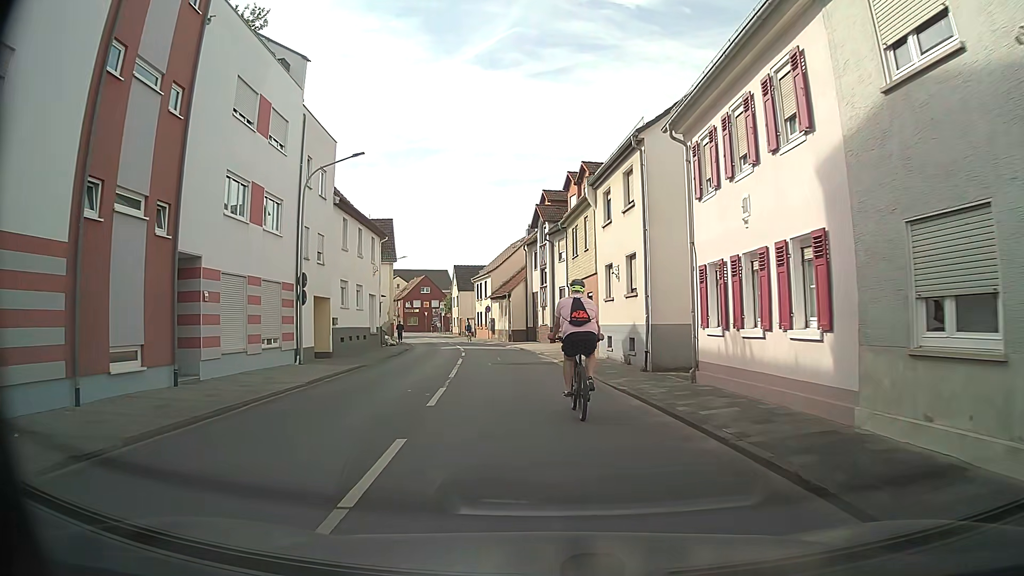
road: tertiary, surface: asphalt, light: Day
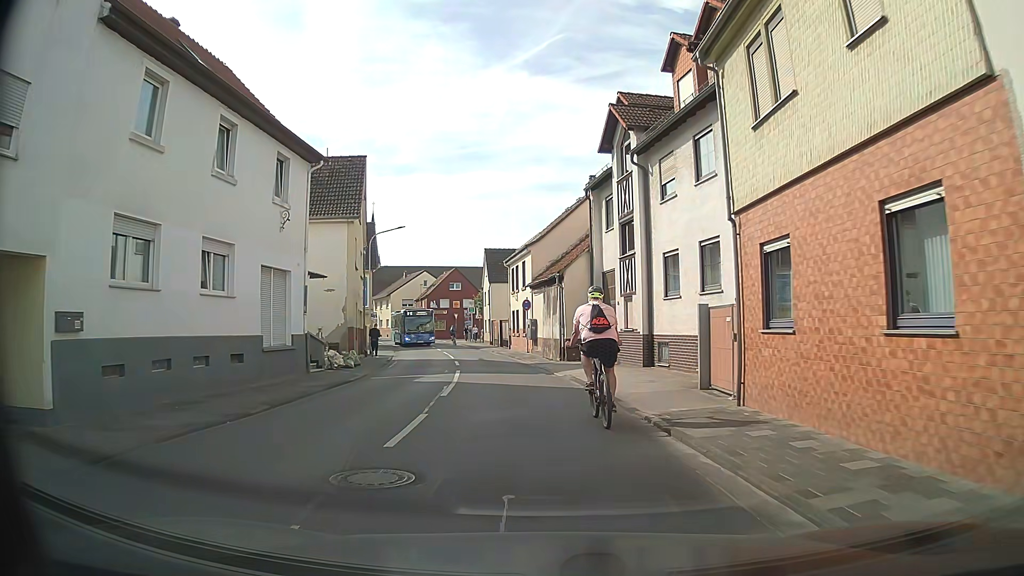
(-0.5, +21.4) m; -3°
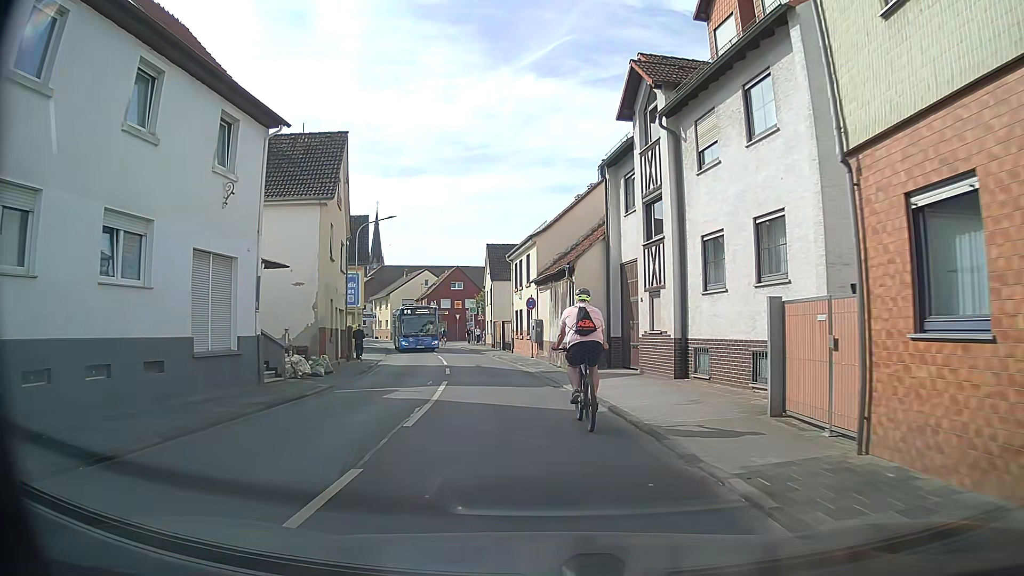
(0.0, +4.3) m; -1°
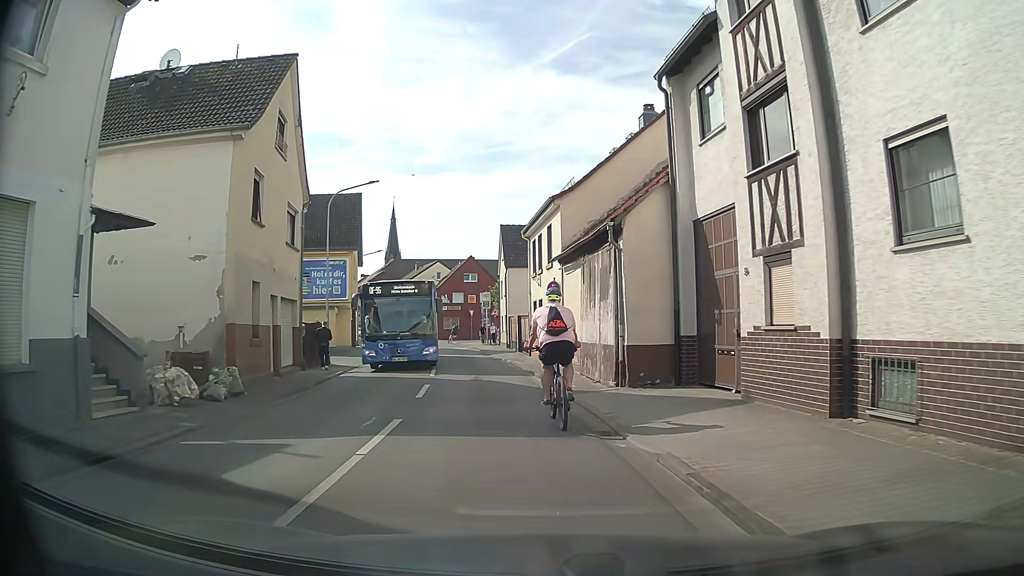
(-0.1, +8.5) m; -1°
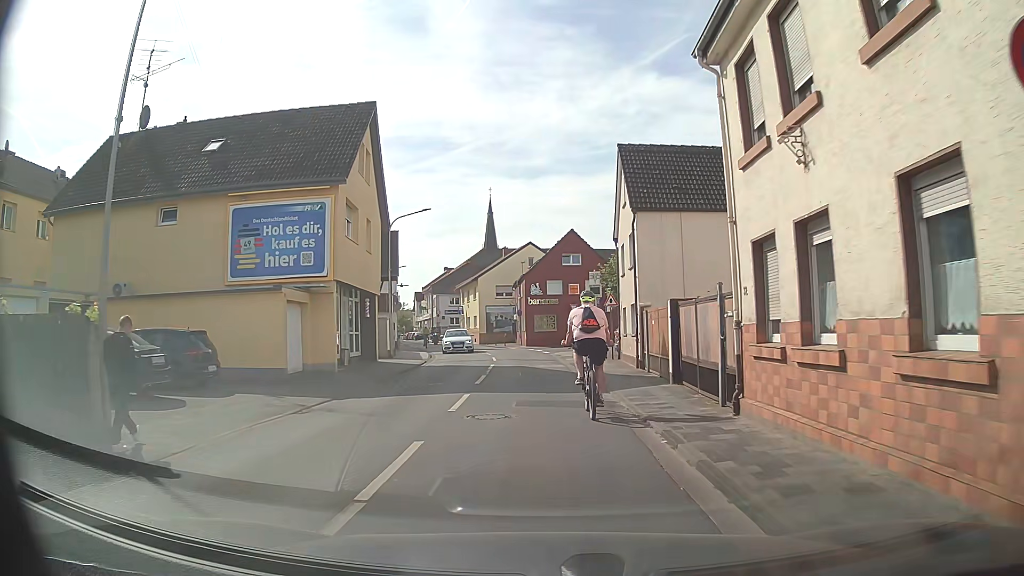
(-1.8, +20.3) m; -10°
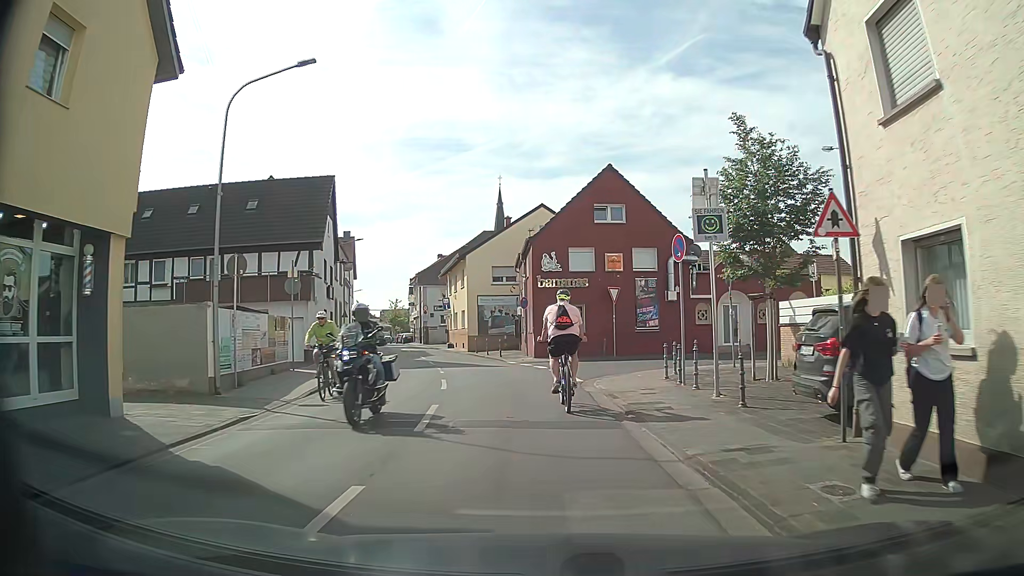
(-0.3, +20.6) m; -2°
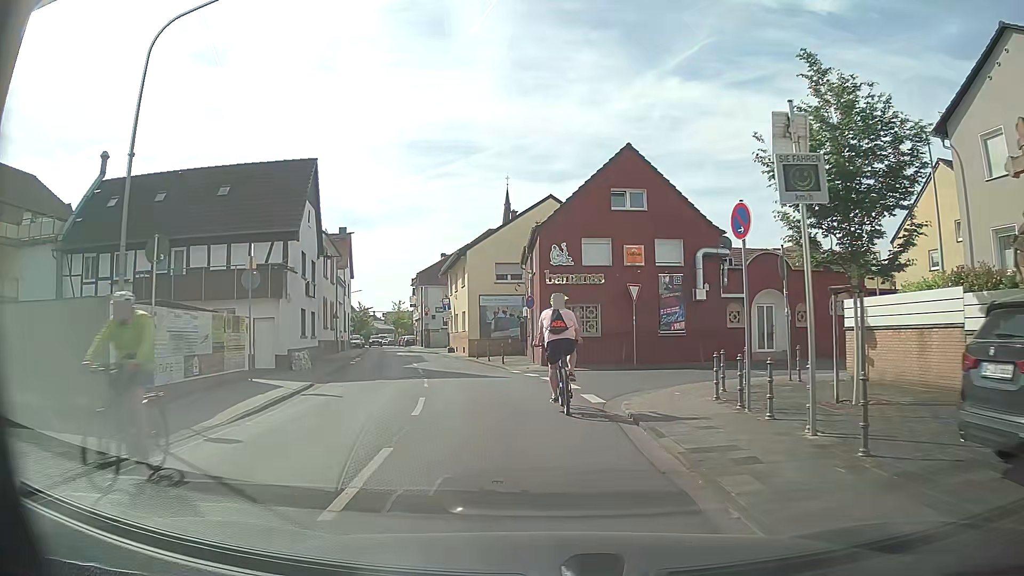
(0.0, +4.2) m; +1°
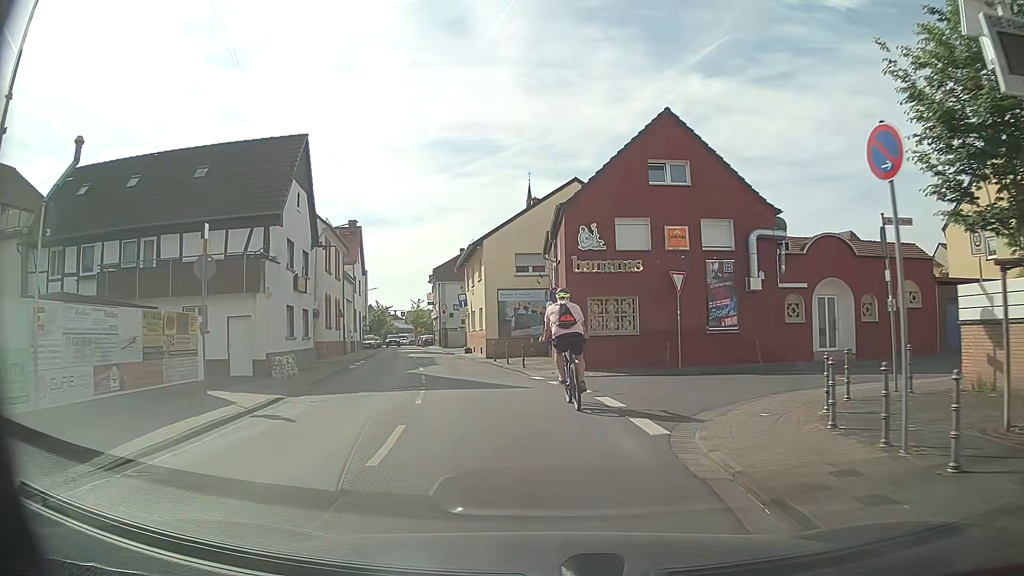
(-0.1, +4.2) m; -4°
